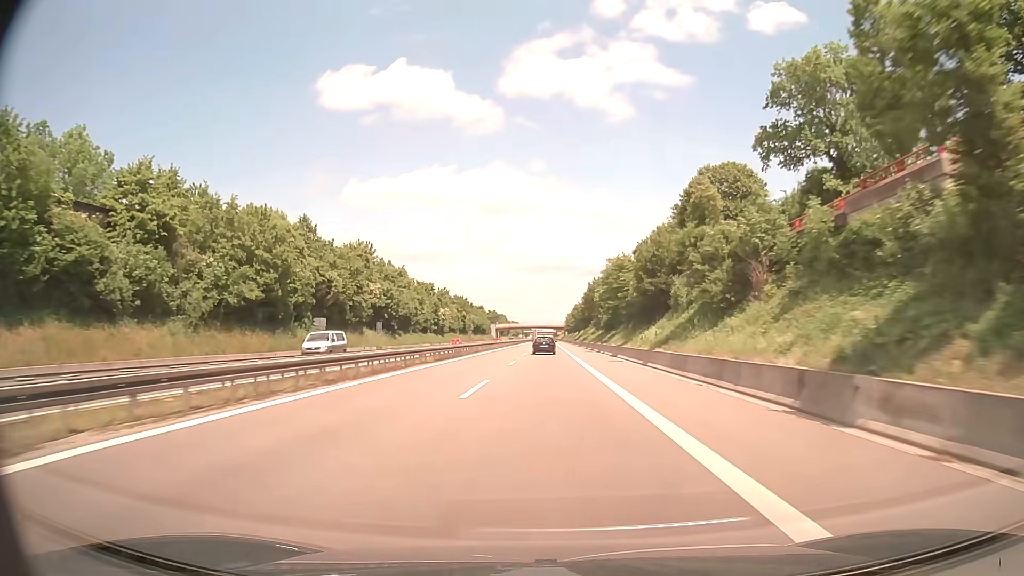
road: trunk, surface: asphalt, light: Day
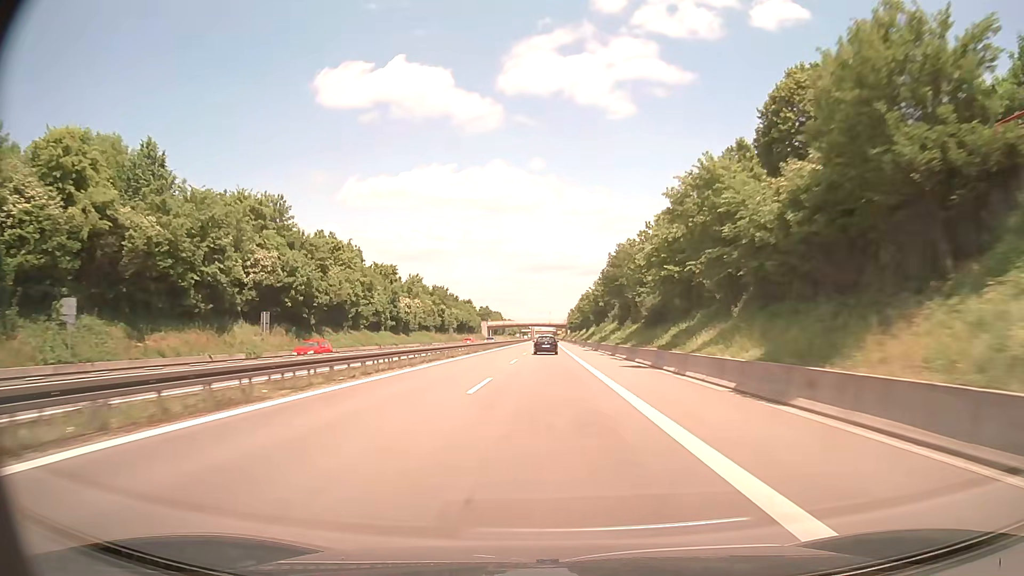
(0.0, +35.2) m; 0°
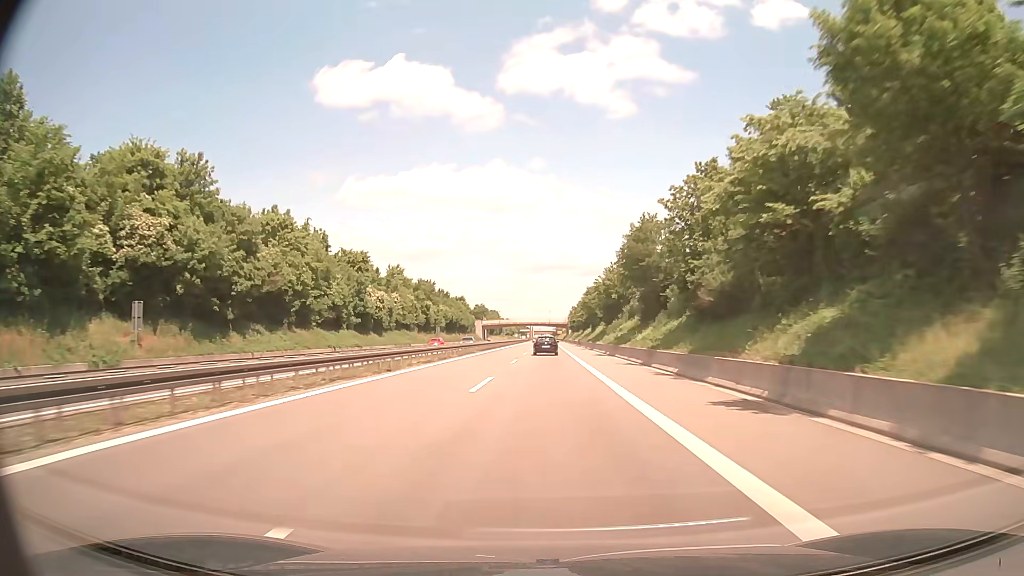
(0.0, +17.5) m; 0°
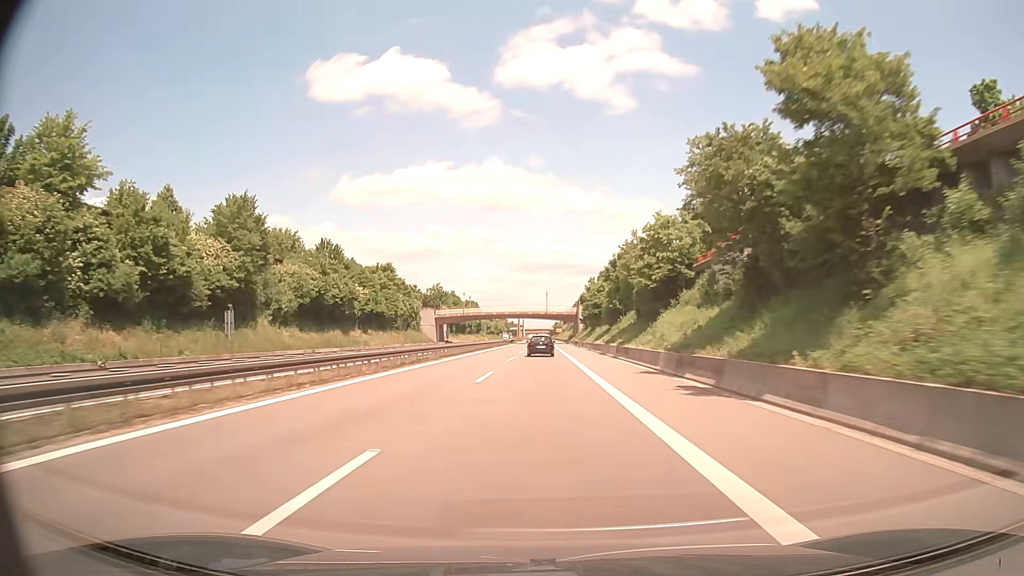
(+0.3, +87.2) m; 0°
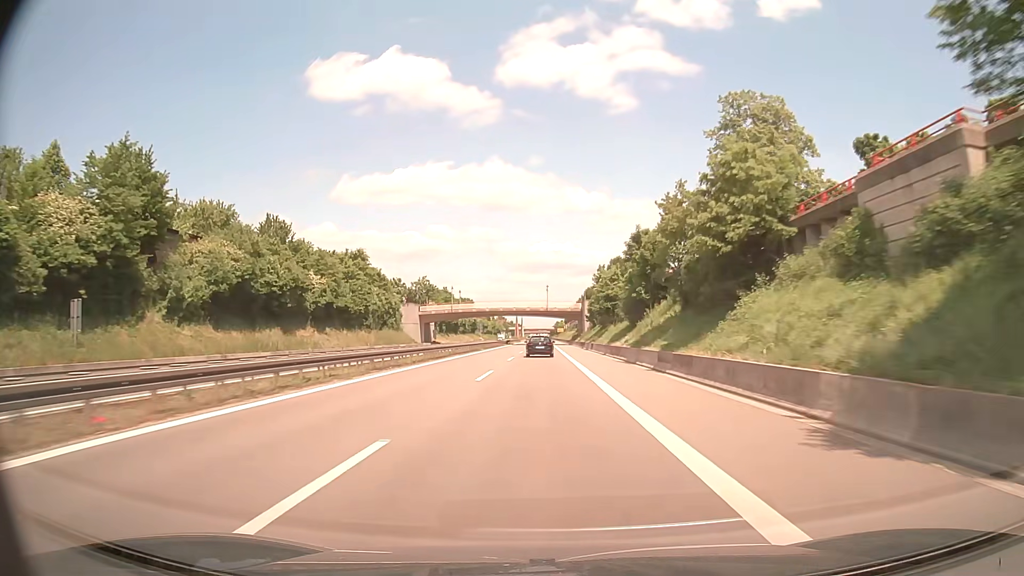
(0.0, +17.4) m; 0°
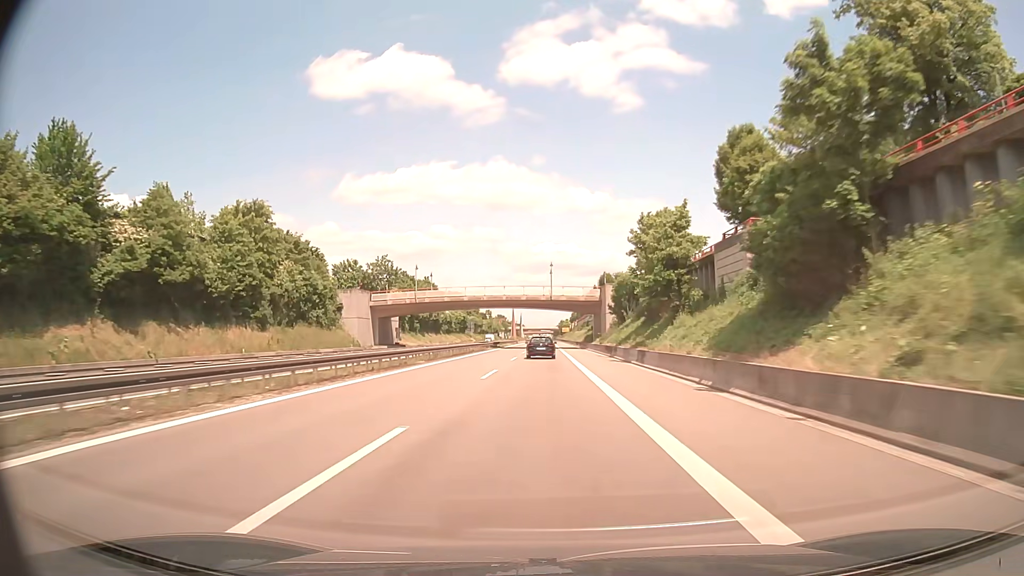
(-0.1, +34.9) m; 0°
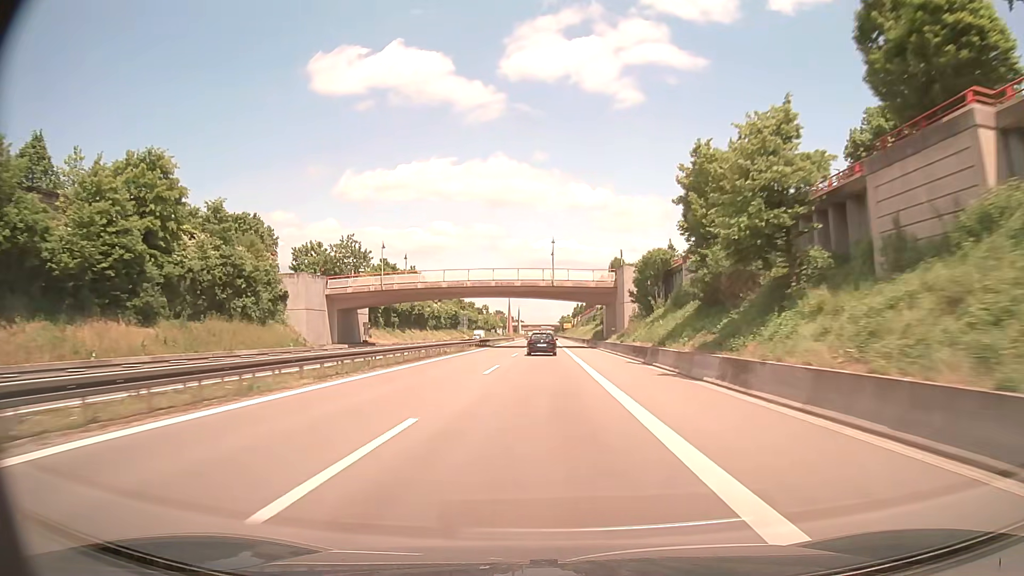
(0.0, +17.4) m; 0°
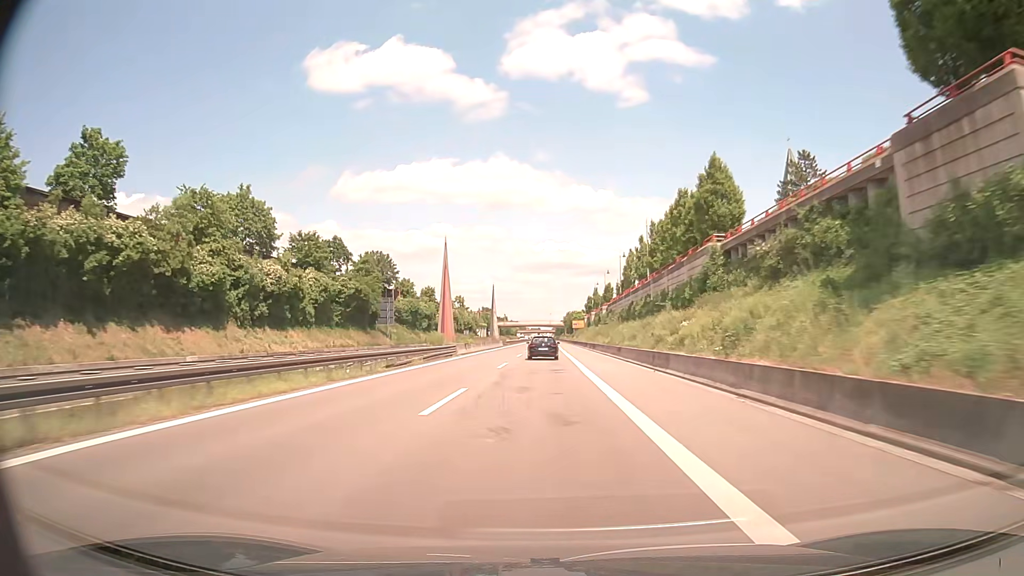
(+0.3, +83.4) m; 0°
(0, +10) (0, +20) (0, +30) (0, +40) (0, +50) (0, +60) (0, +70) (+1, +80) (+1, +90) (+1, +100) m
